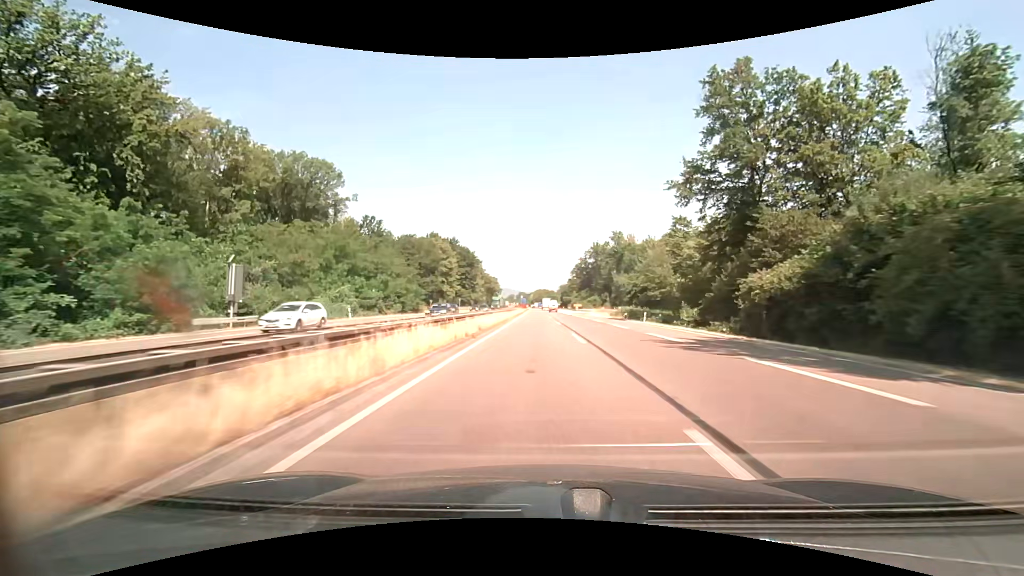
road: trunk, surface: asphalt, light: Day
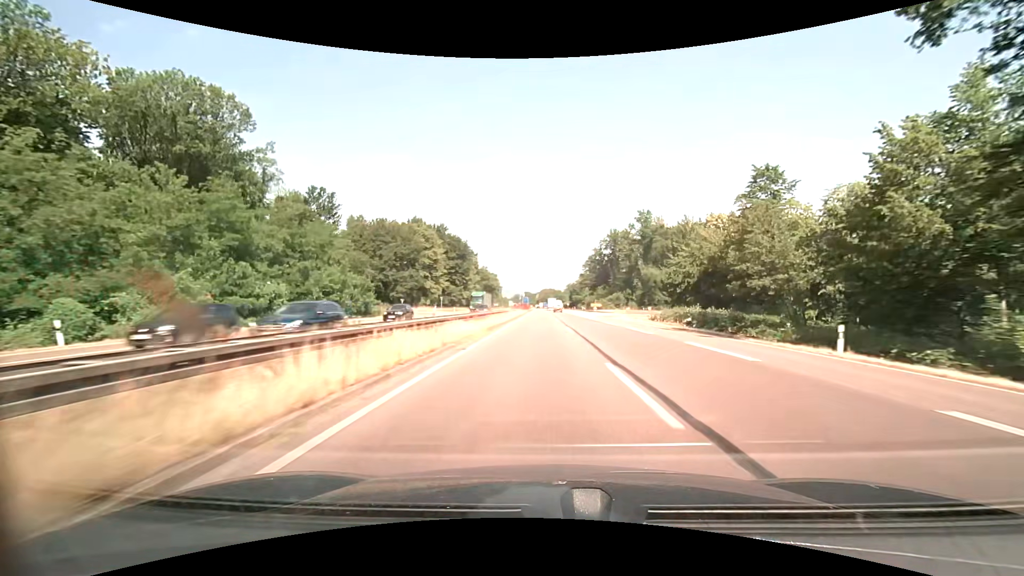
(-0.2, +30.5) m; -1°
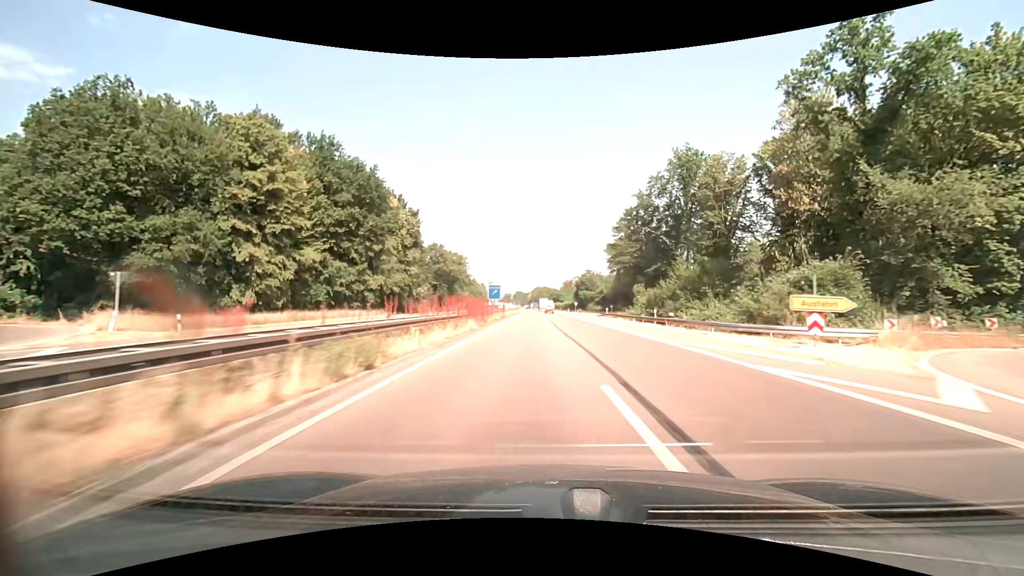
(-0.2, +76.5) m; 0°
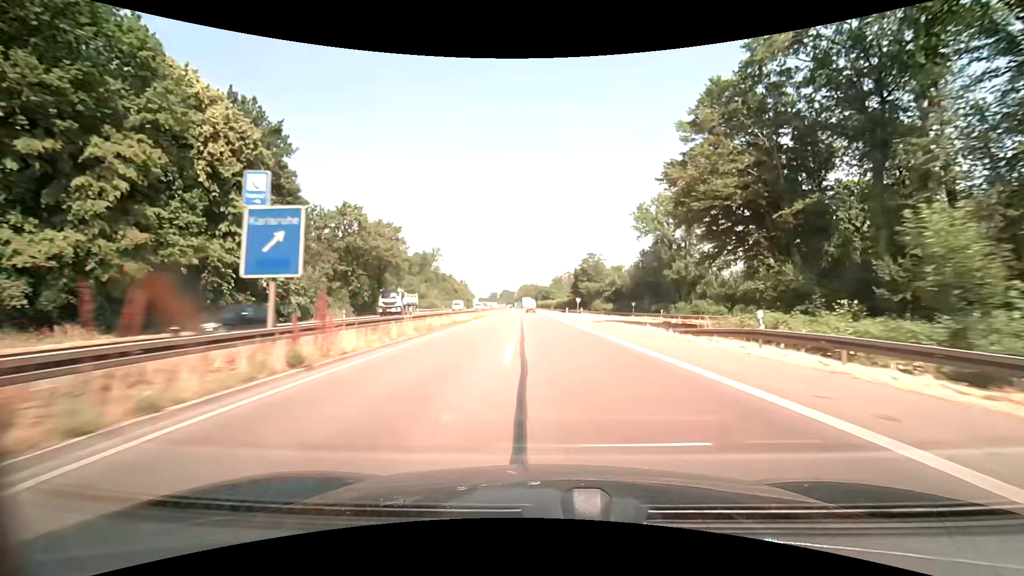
(+0.8, +46.0) m; +2°
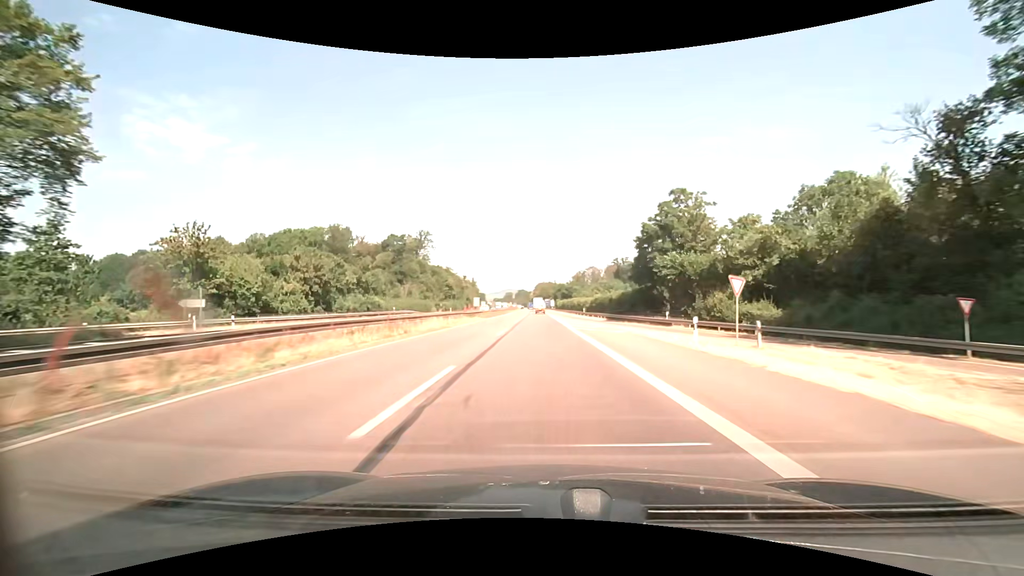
(-1.3, +61.2) m; -2°
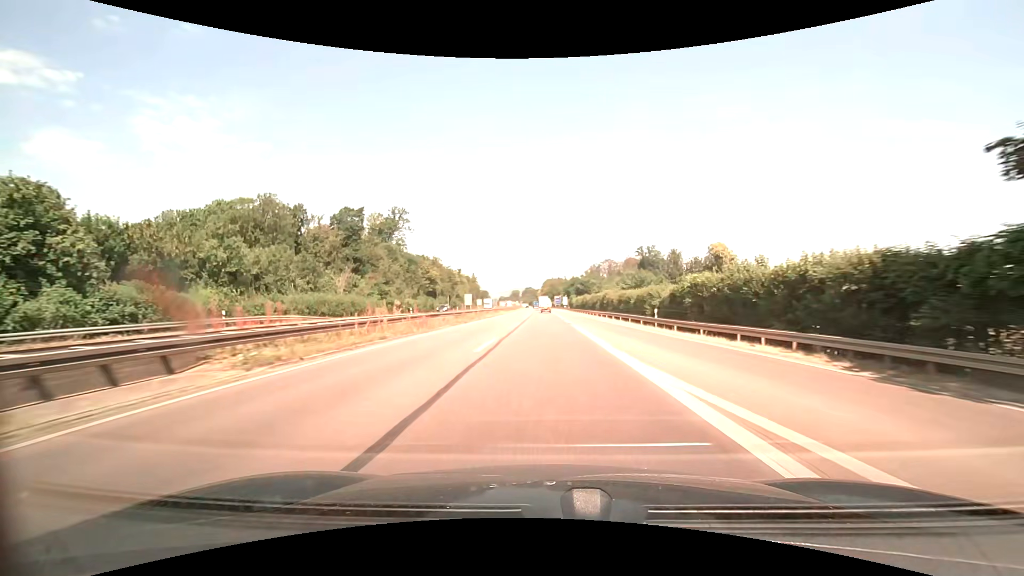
(-0.5, +45.9) m; -1°
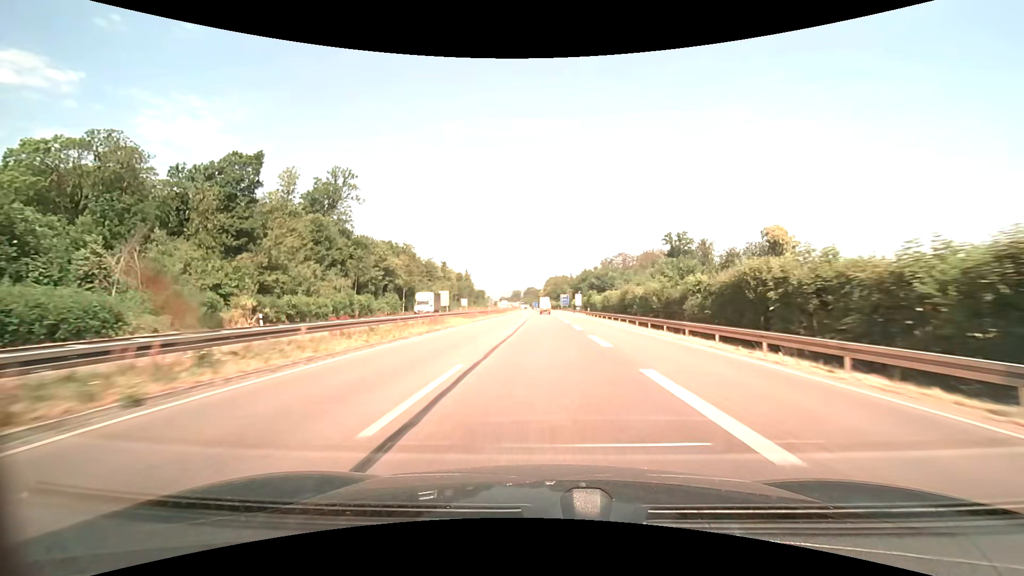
(-0.1, +45.7) m; 0°
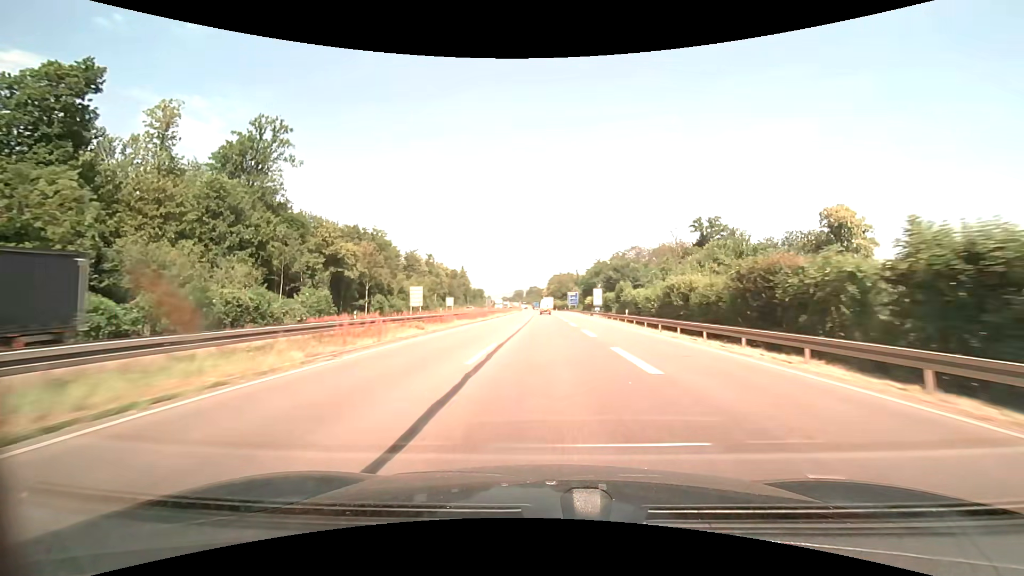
(-0.1, +30.4) m; 0°
(0, +10) (0, +20) (0, +30) (0, +40) (0, +50) (0, +60) (0, +70) (0, +80) (0, +90) (0, +100) m
